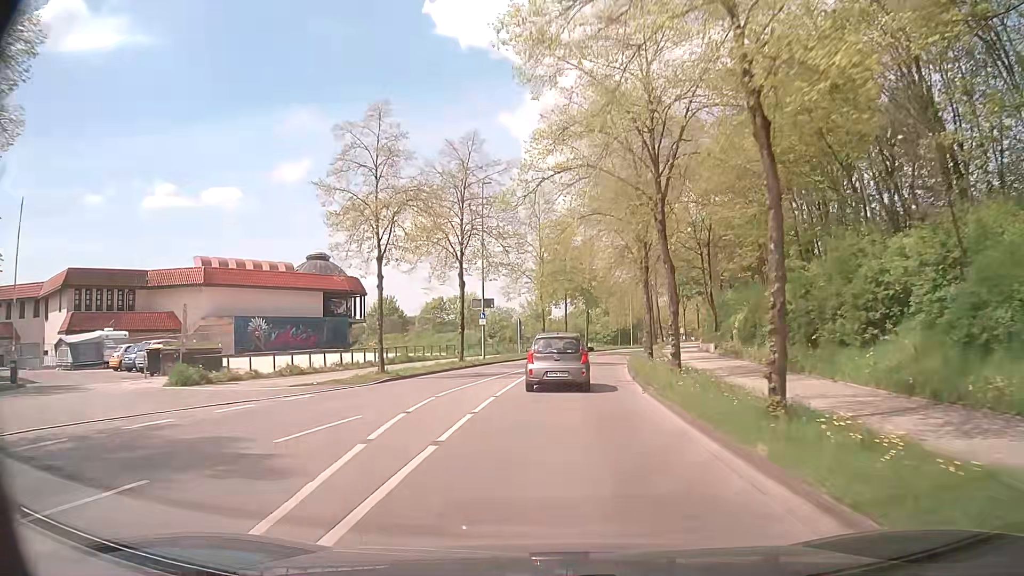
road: tertiary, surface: asphalt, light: Day
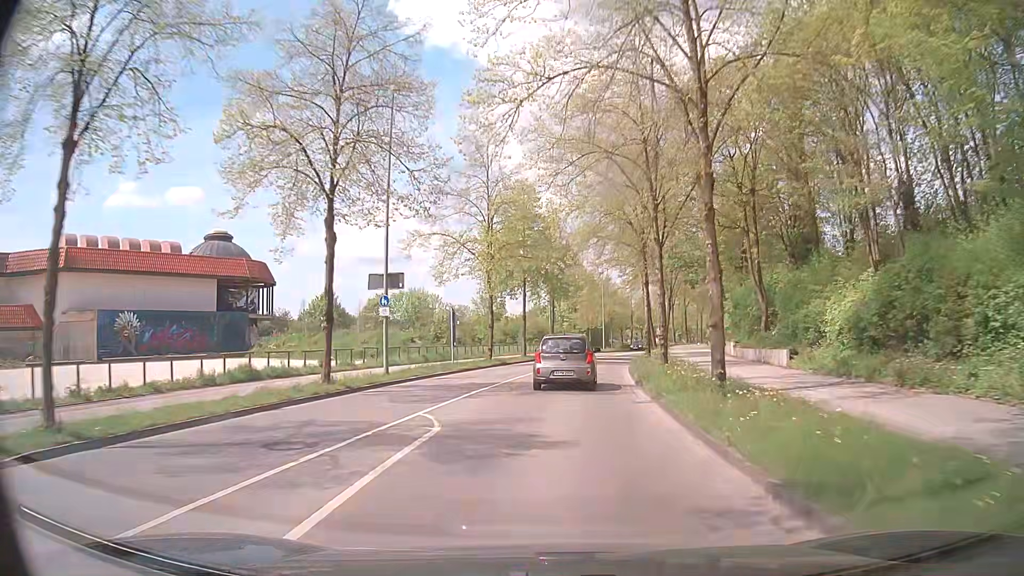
(+0.5, +16.4) m; +4°
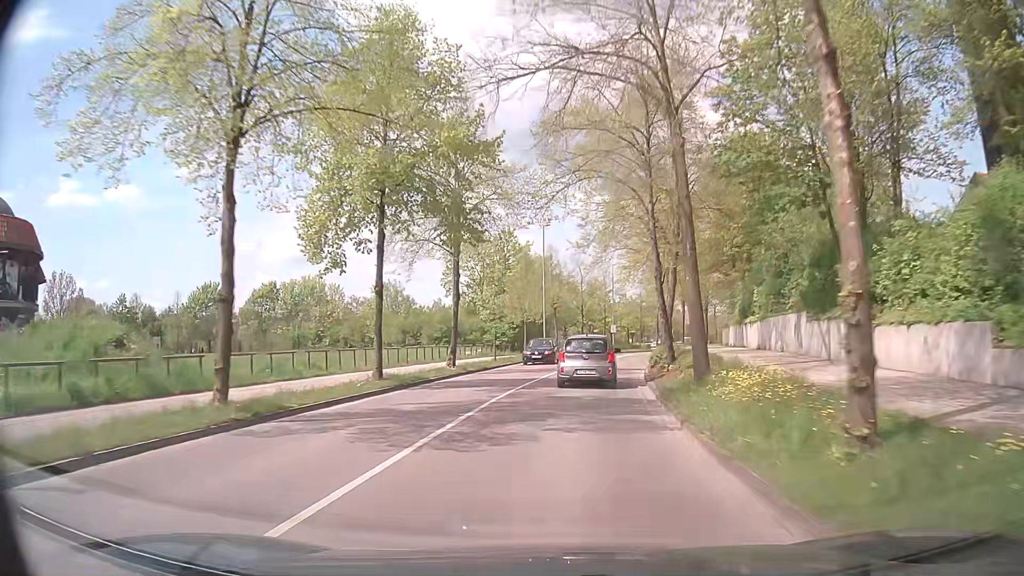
(+1.2, +25.8) m; +5°
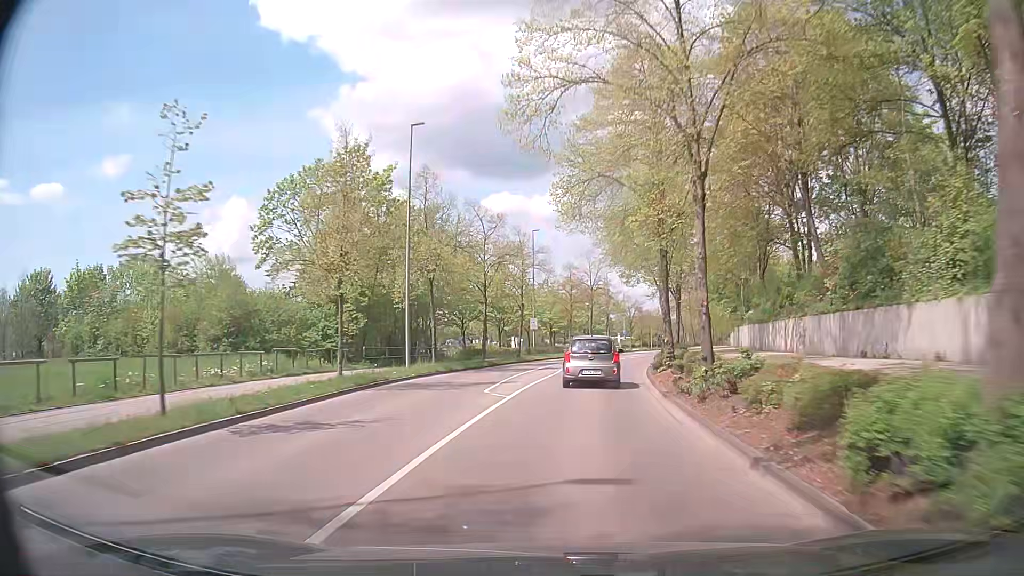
(+1.8, +27.2) m; +8°
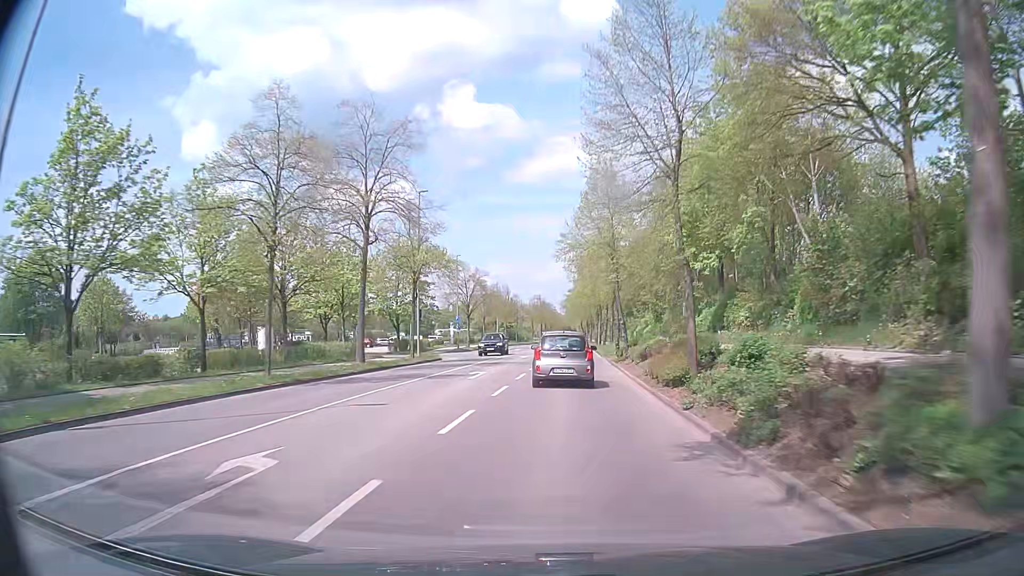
(+5.2, +47.3) m; +13°
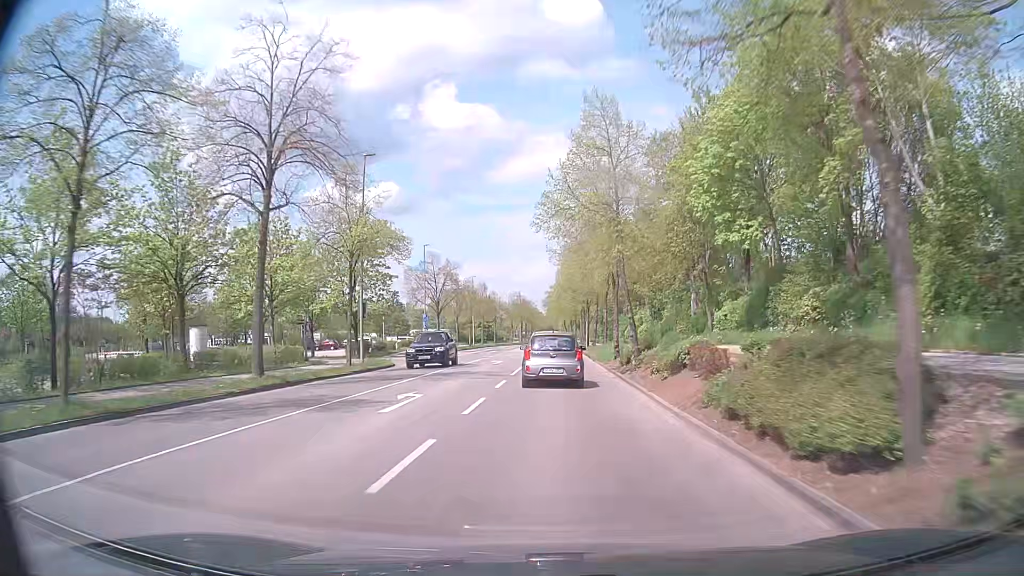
(+0.2, +9.3) m; +2°
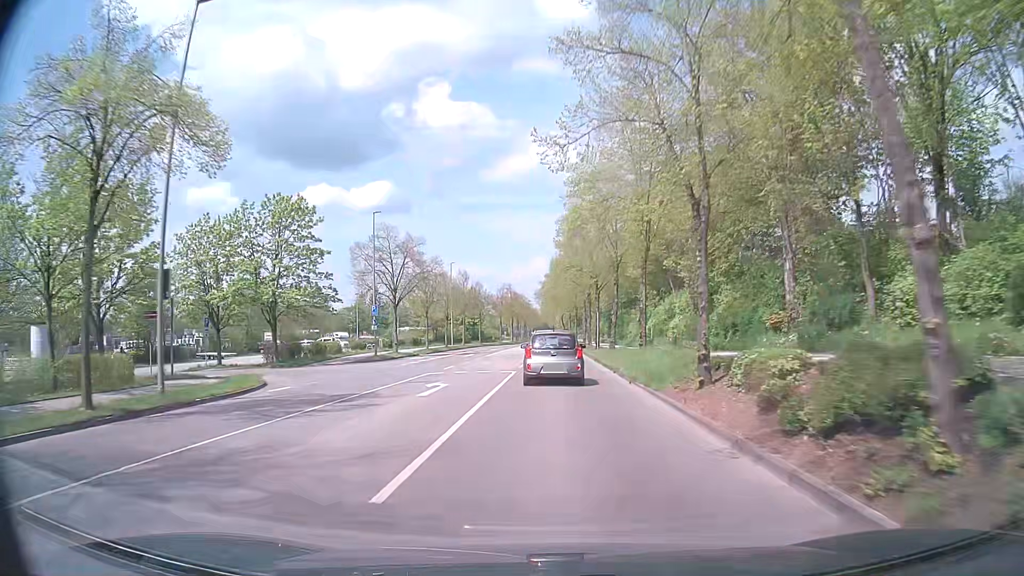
(+0.2, +18.2) m; +1°
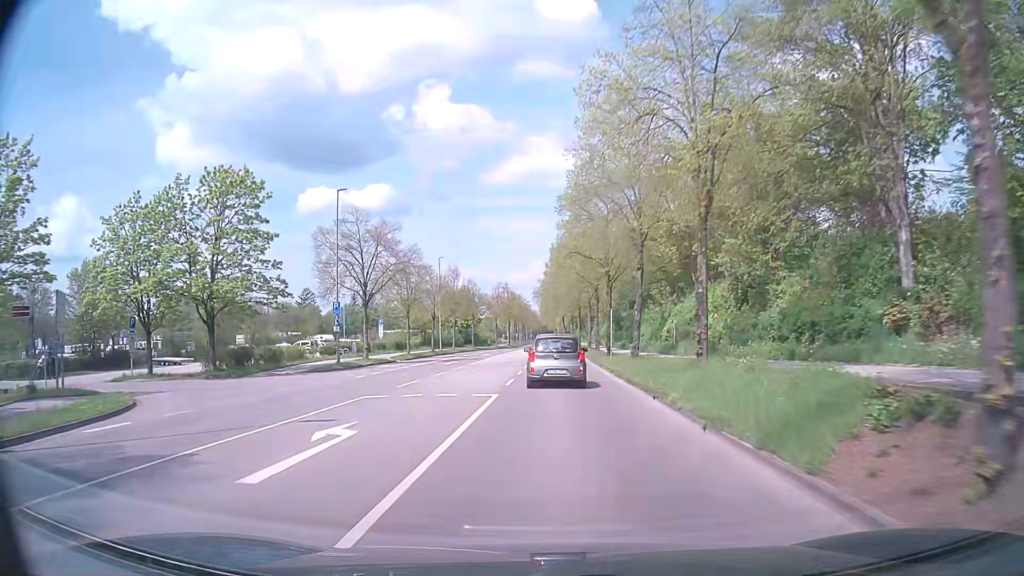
(0.0, +9.0) m; 0°
(0, +10) (0, +20) (0, +30) (0, +40) (0, +50) (0, +60) (0, +70) (-1, +80) (-1, +90) (-1, +100) m
